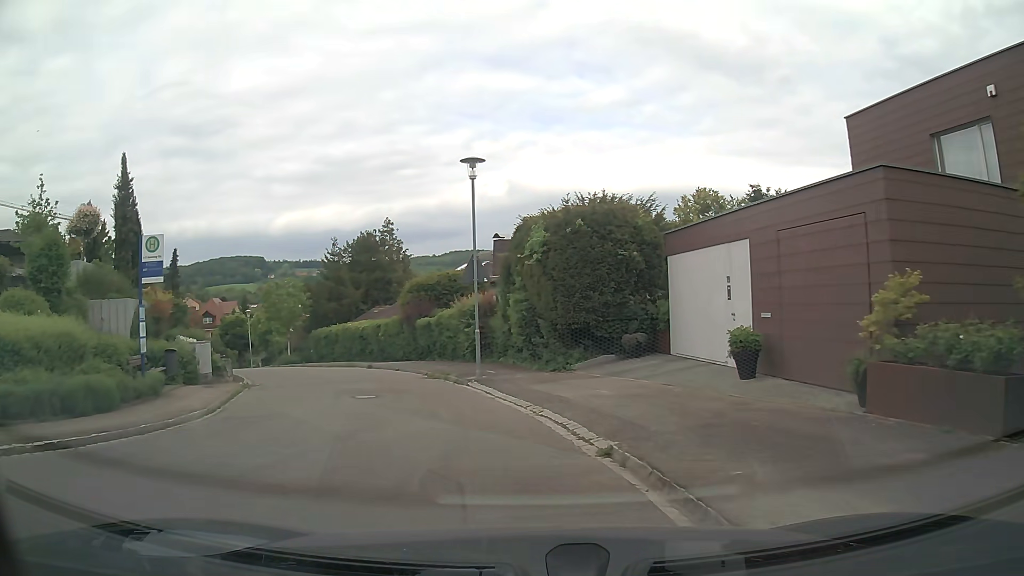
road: residential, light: Day
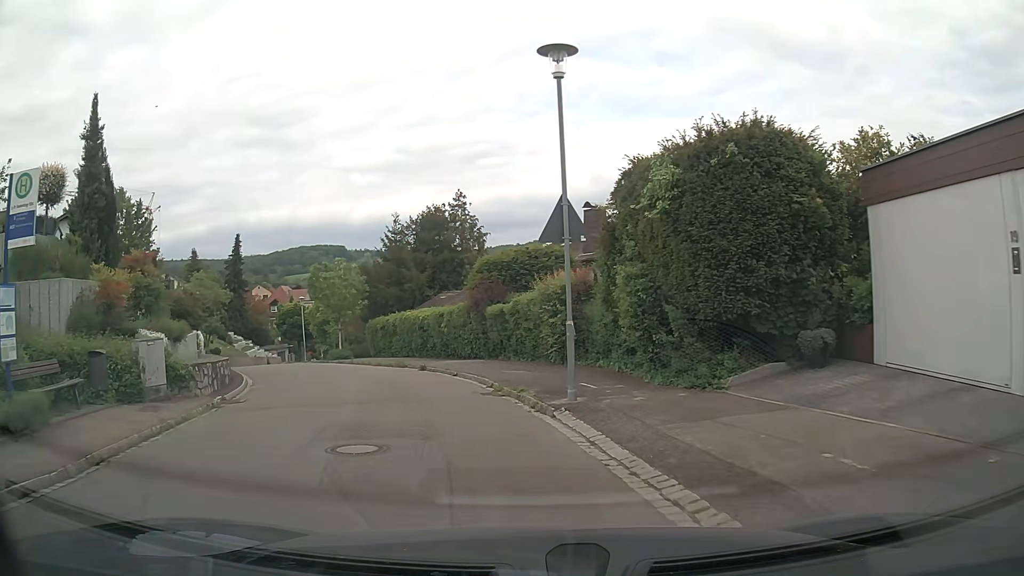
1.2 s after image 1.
(-0.5, +6.7) m; -7°
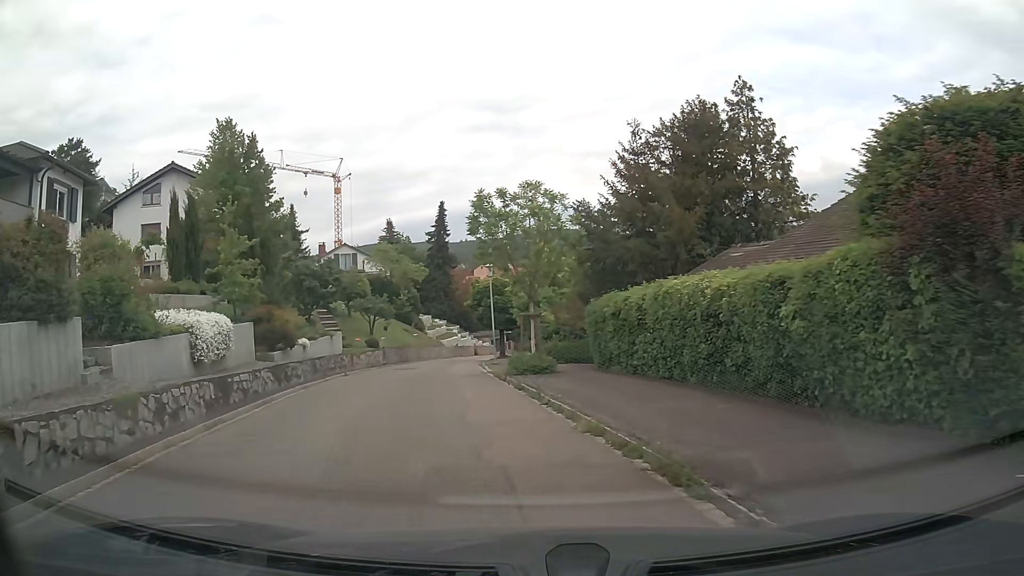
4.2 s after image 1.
(-3.4, +17.7) m; -21°
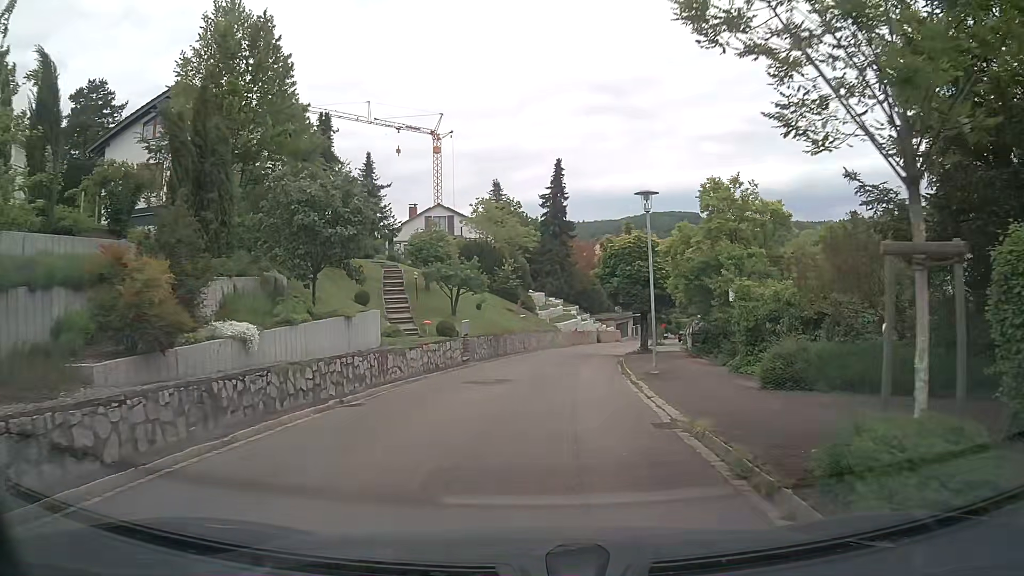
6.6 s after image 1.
(-1.6, +15.0) m; -10°
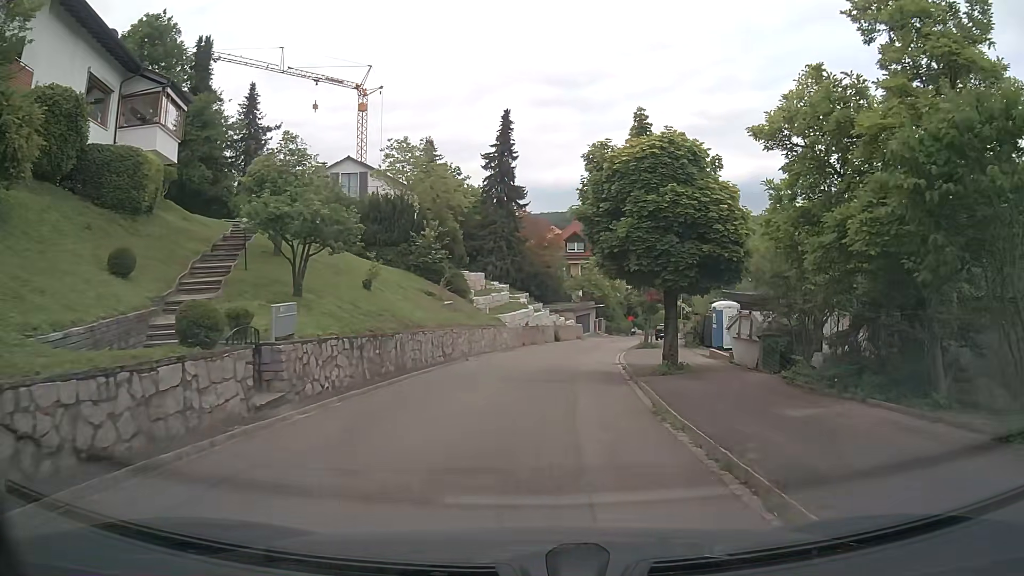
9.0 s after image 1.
(+0.7, +16.5) m; +5°
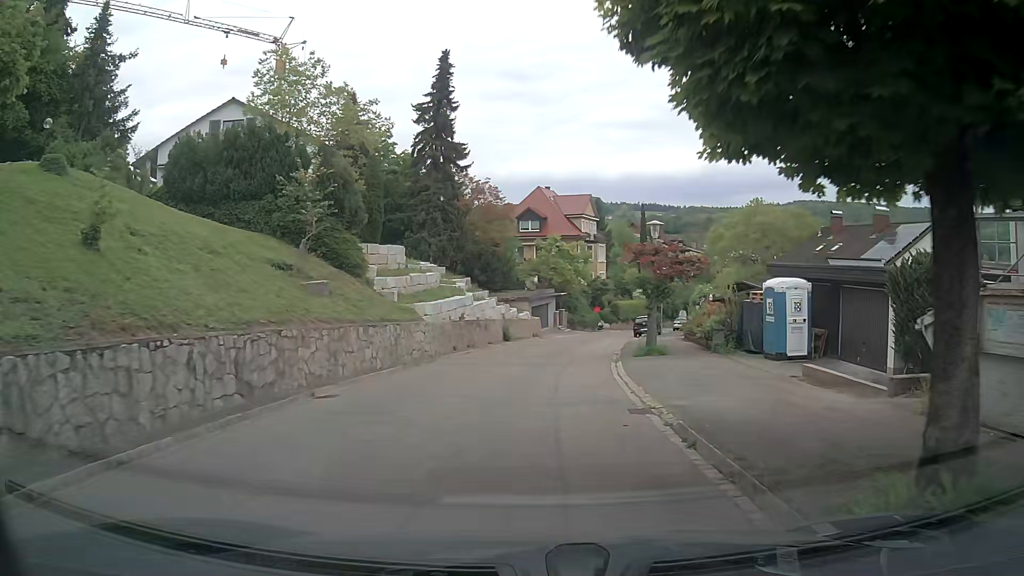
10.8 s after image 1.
(+0.7, +13.4) m; +4°
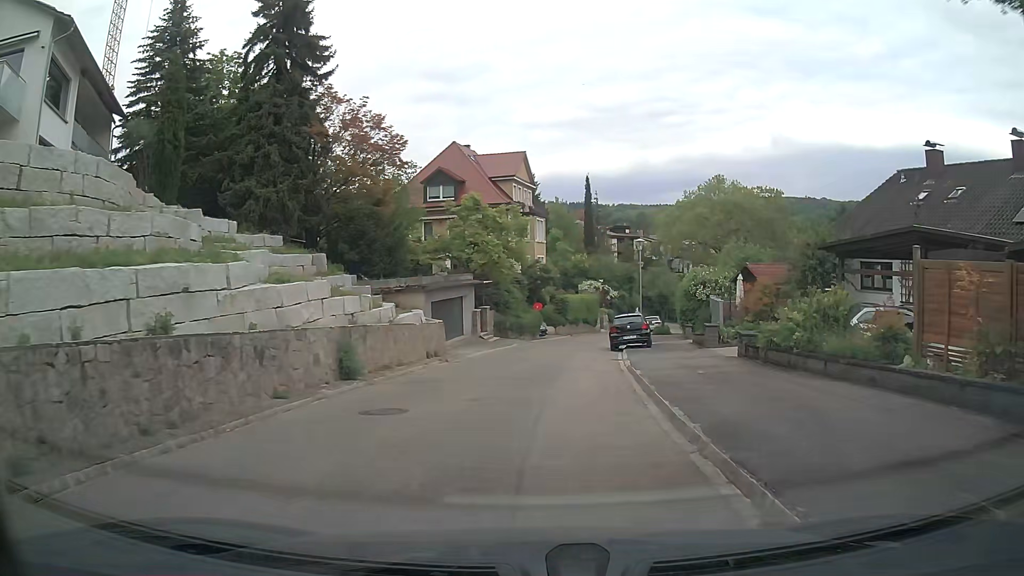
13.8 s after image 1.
(+1.1, +20.2) m; +6°
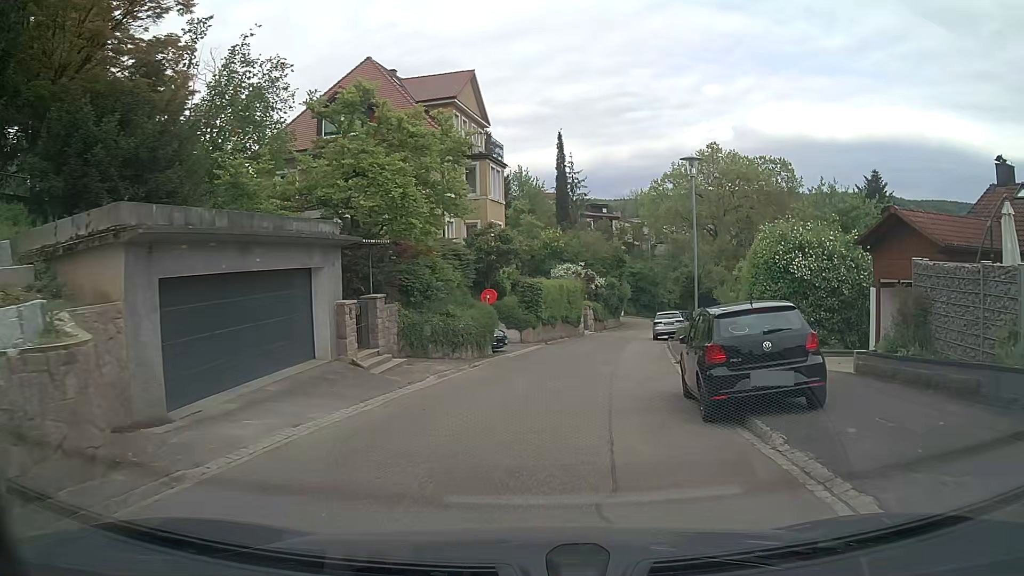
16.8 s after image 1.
(+0.7, +18.9) m; +4°
(0, +10) (+1, +20) (+3, +30) (+5, +40) (+8, +49) (+11, +59) (+15, +68) (+20, +77) (+27, +84) (+35, +89) m
